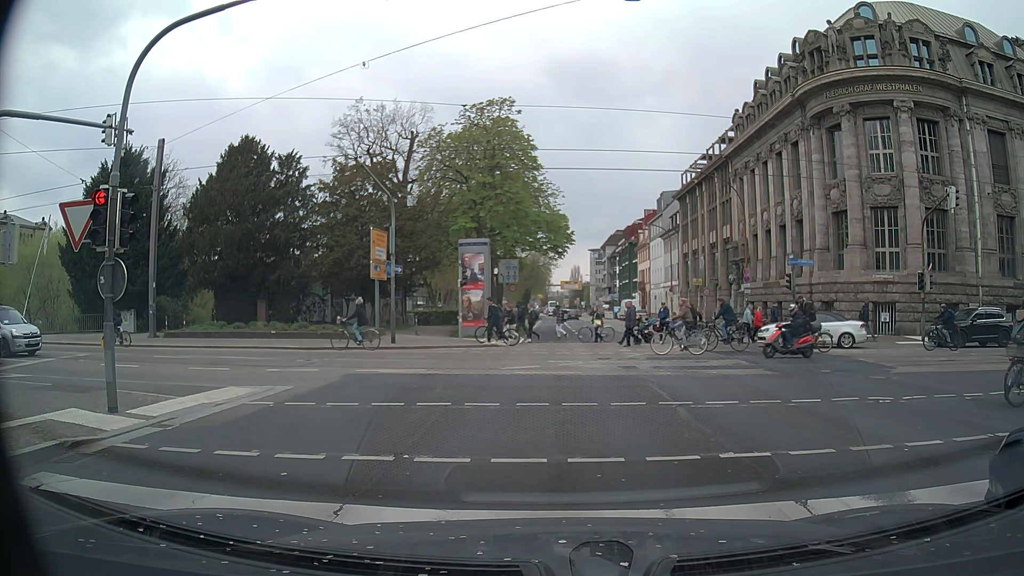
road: primary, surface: asphalt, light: Day
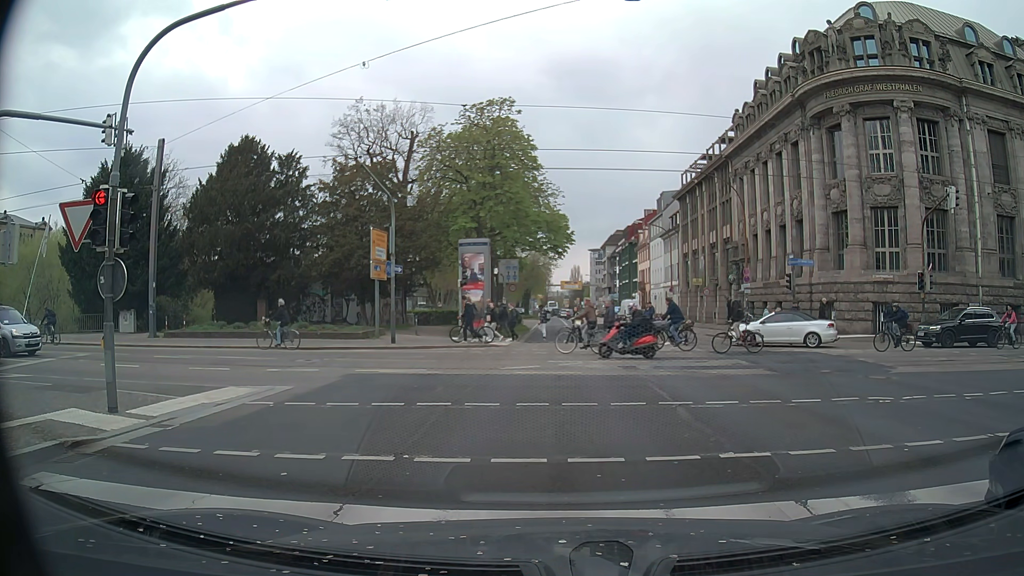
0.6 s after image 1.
(0.0, 0.0) m; 0°
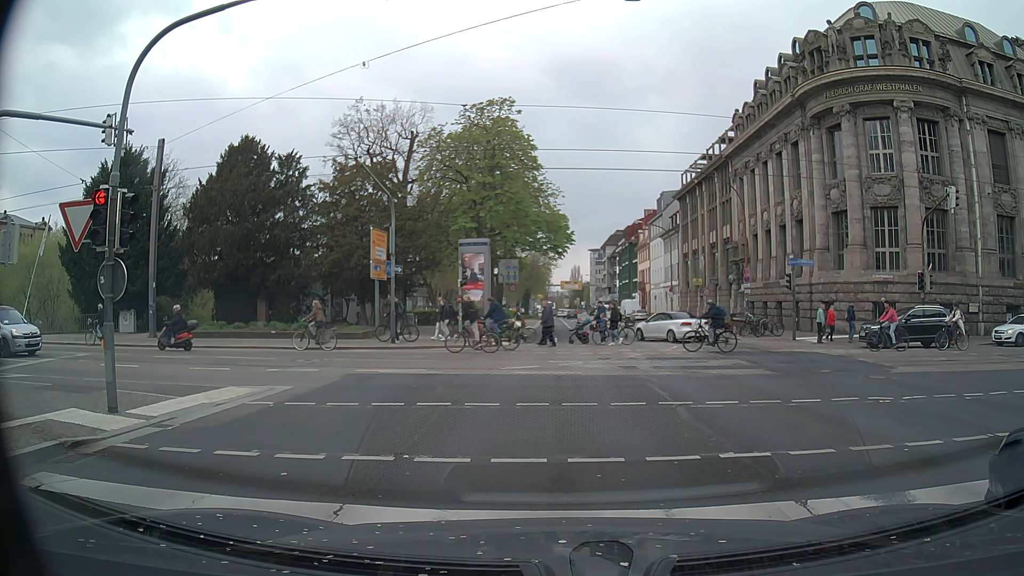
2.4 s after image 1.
(0.0, 0.0) m; 0°
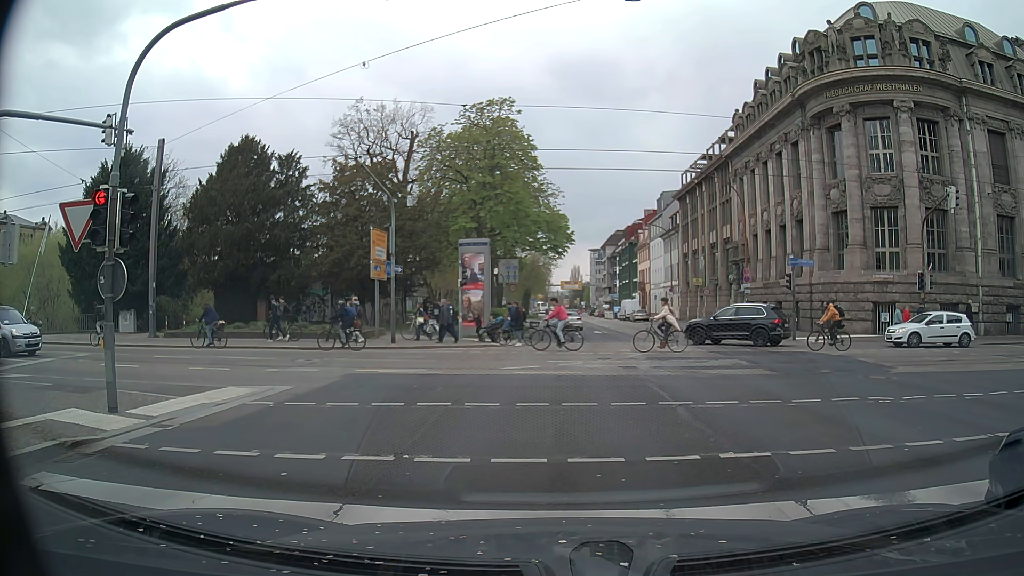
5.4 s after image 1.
(0.0, 0.0) m; 0°
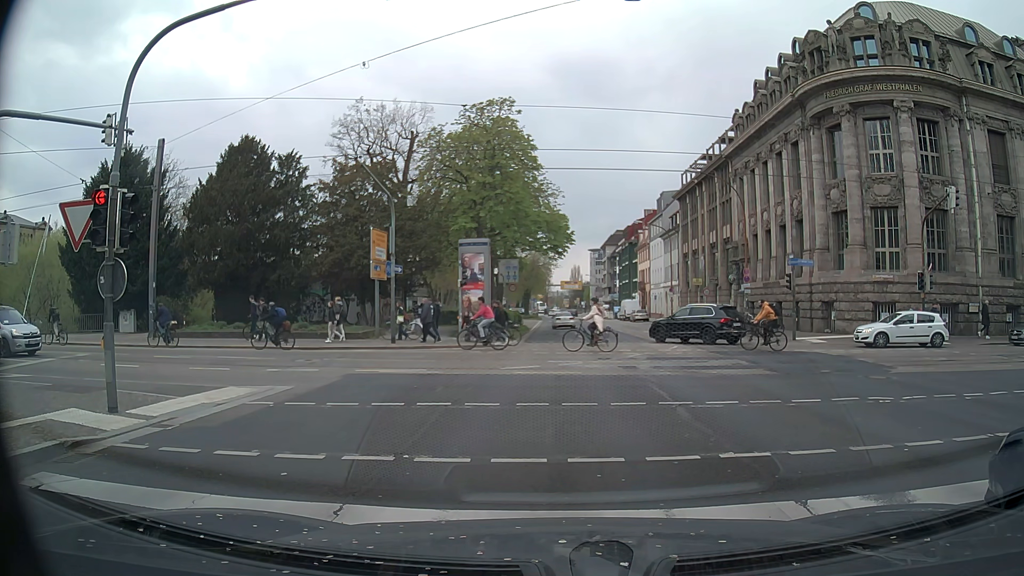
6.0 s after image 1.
(0.0, 0.0) m; 0°
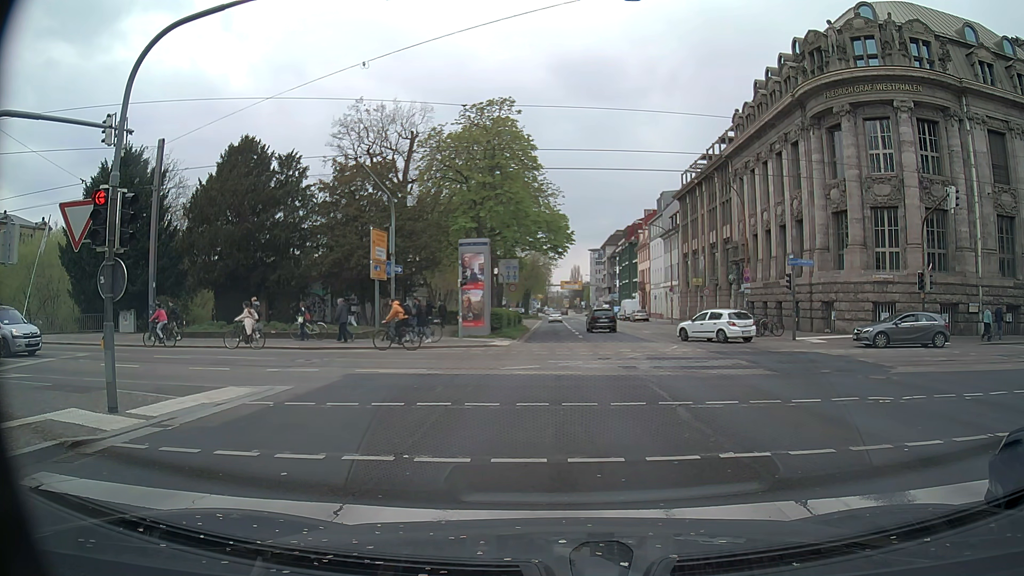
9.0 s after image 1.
(0.0, 0.0) m; 0°
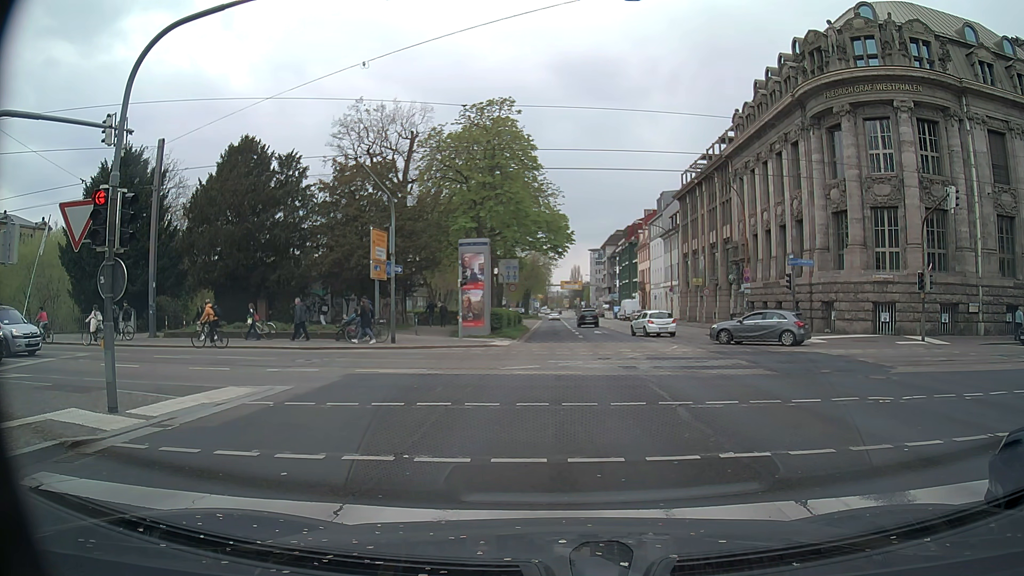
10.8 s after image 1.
(0.0, 0.0) m; 0°
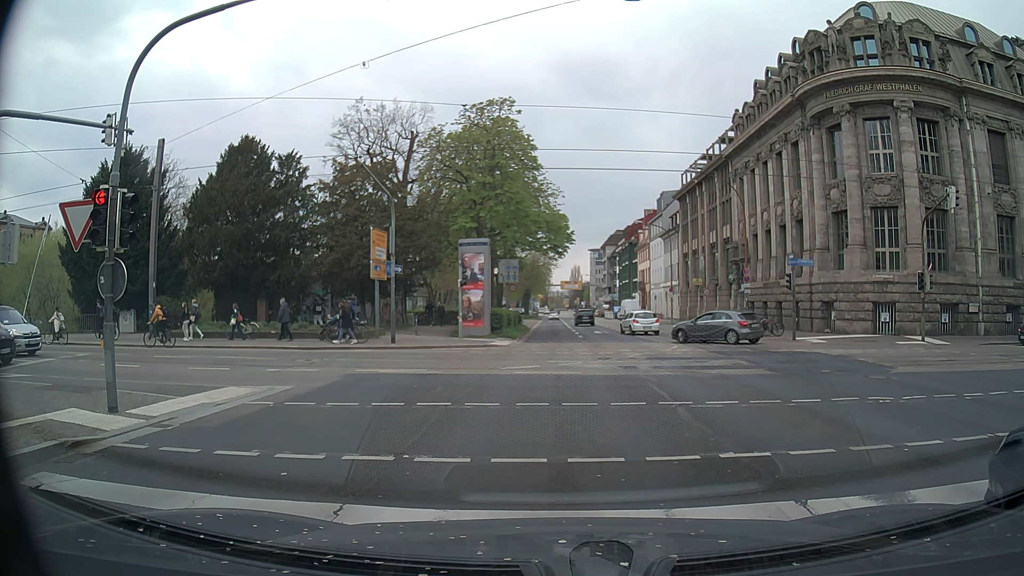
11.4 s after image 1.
(0.0, 0.0) m; 0°
(0, +10) (0, +20) (+1, +30) (+1, +40) (+1, +50) (+1, +60) (+1, +70) (+1, +80) (+1, +90) (+1, +100) m
